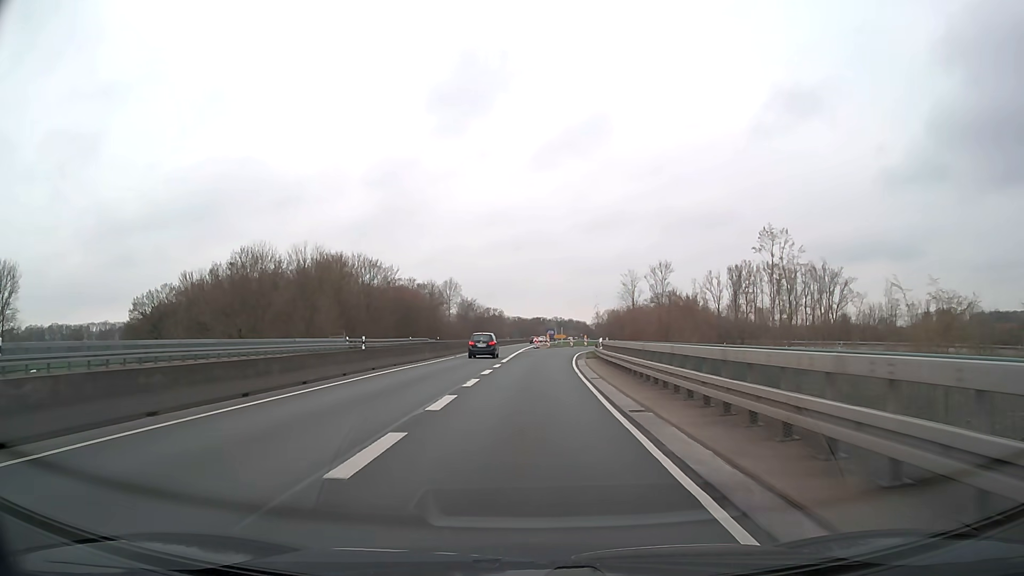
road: trunk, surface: asphalt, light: Day
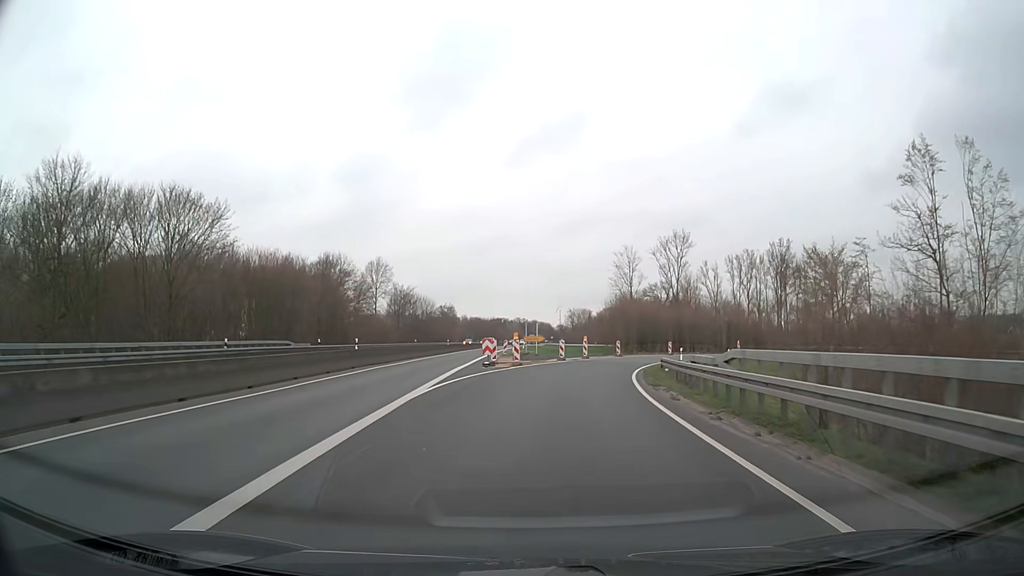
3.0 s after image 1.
(+0.9, +45.0) m; +3°
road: trunk_link
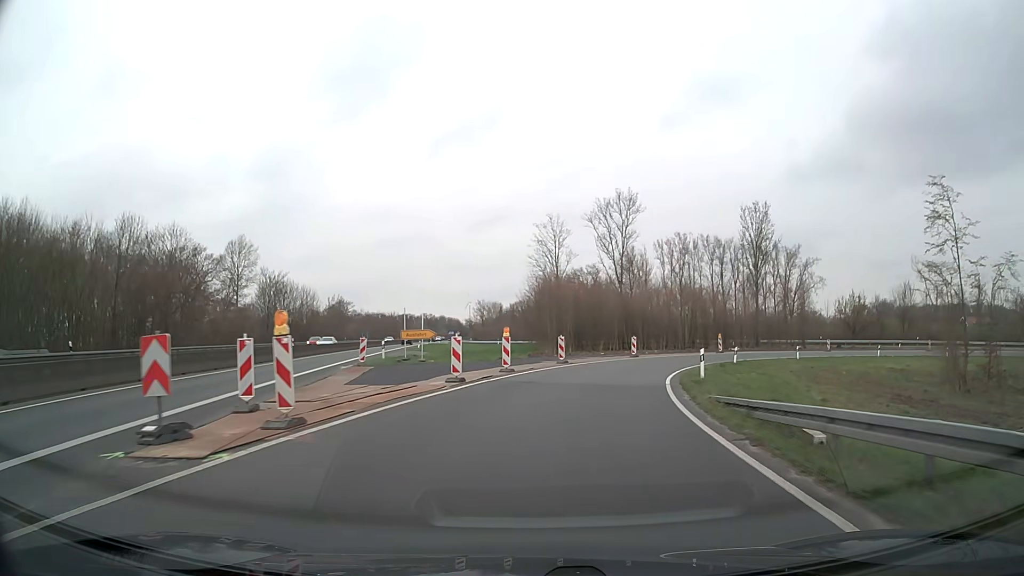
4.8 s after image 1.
(+1.5, +24.9) m; +7°
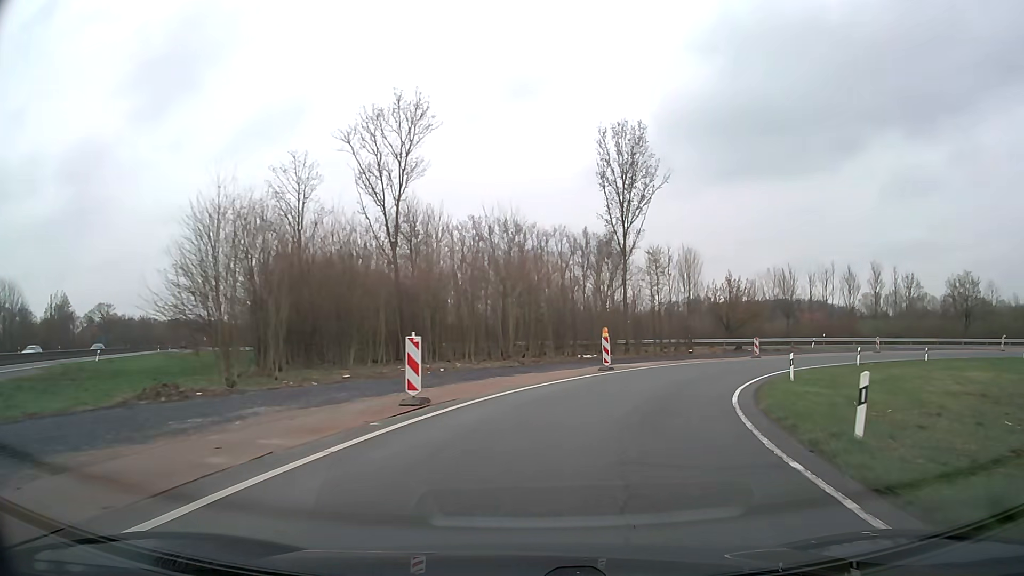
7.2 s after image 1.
(+4.7, +31.4) m; +18°
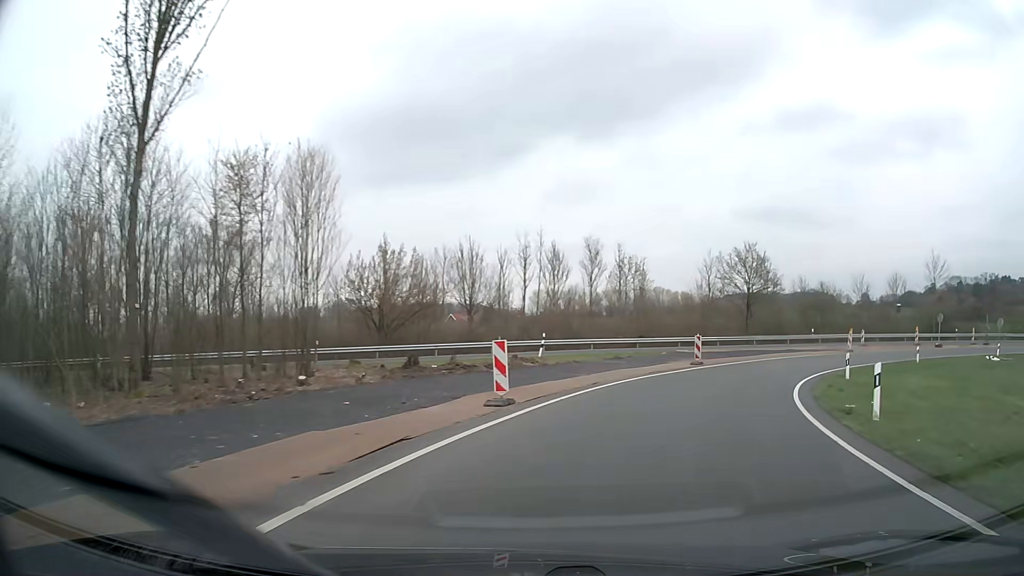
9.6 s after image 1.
(+7.5, +29.6) m; +30°
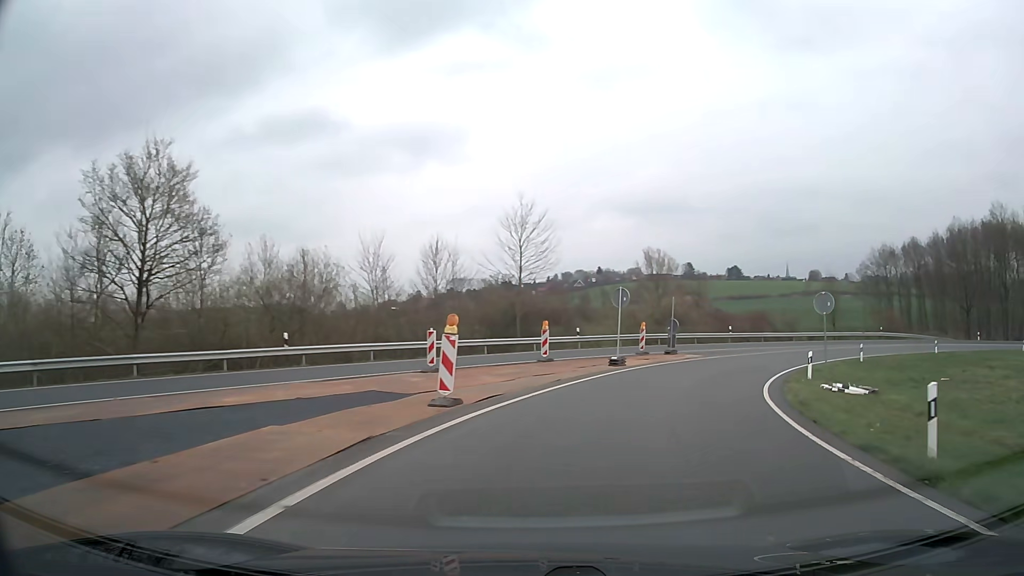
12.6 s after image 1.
(+14.3, +34.9) m; +43°
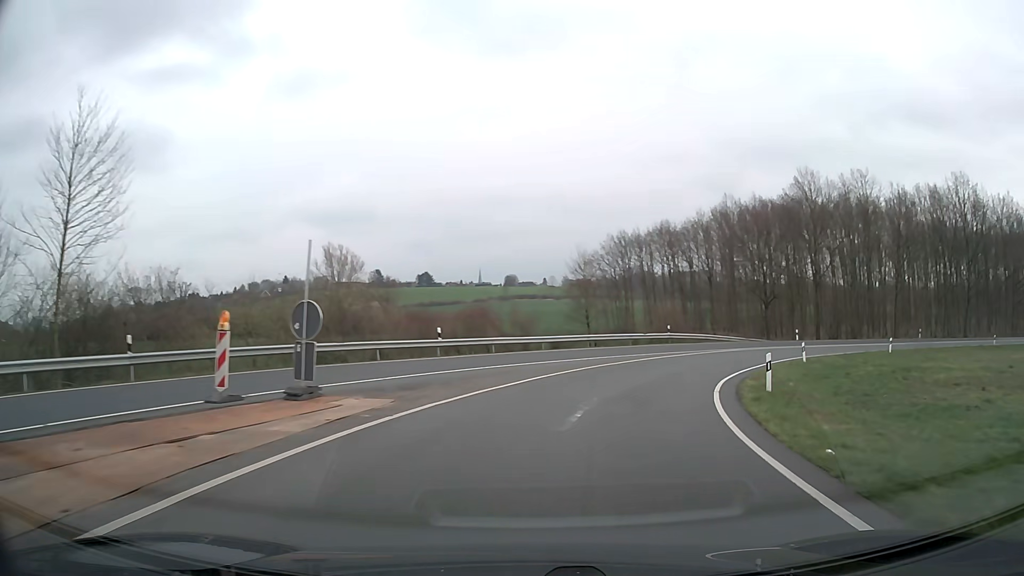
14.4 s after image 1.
(+5.7, +22.4) m; +28°
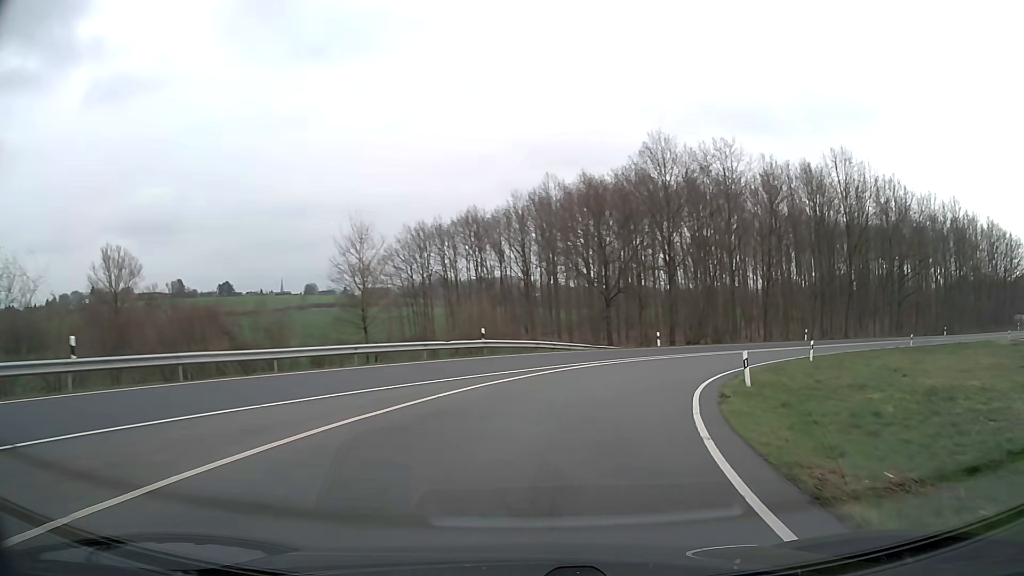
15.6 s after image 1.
(+2.2, +15.5) m; +15°
(+1, +10) (+4, +20) (+8, +28) (+14, +36) (+22, +43) (+30, +49) (+39, +53) (+48, +57) (+57, +61) (+67, +64) m
